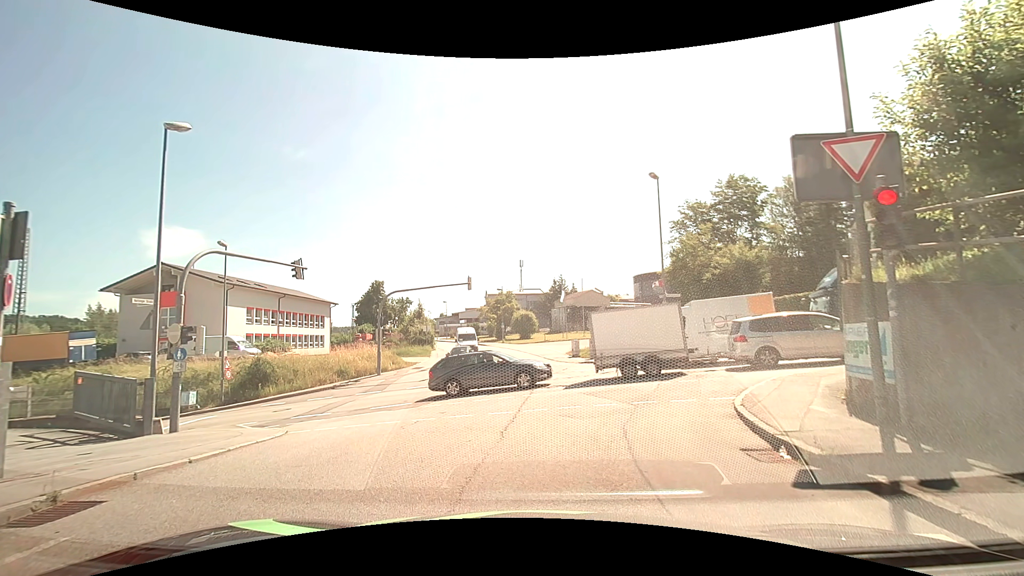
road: residential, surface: asphalt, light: Day
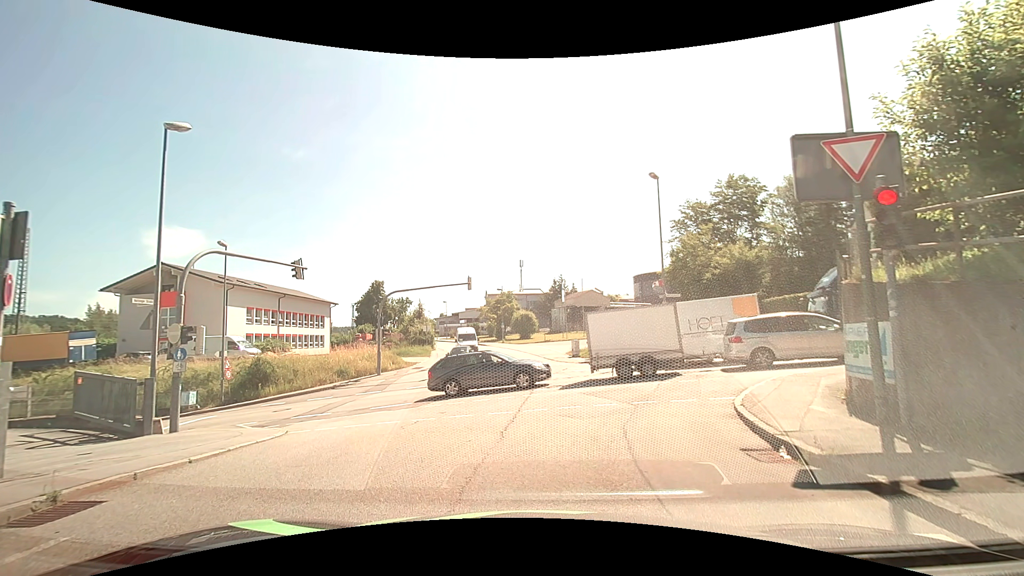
(0.0, 0.0) m; 0°
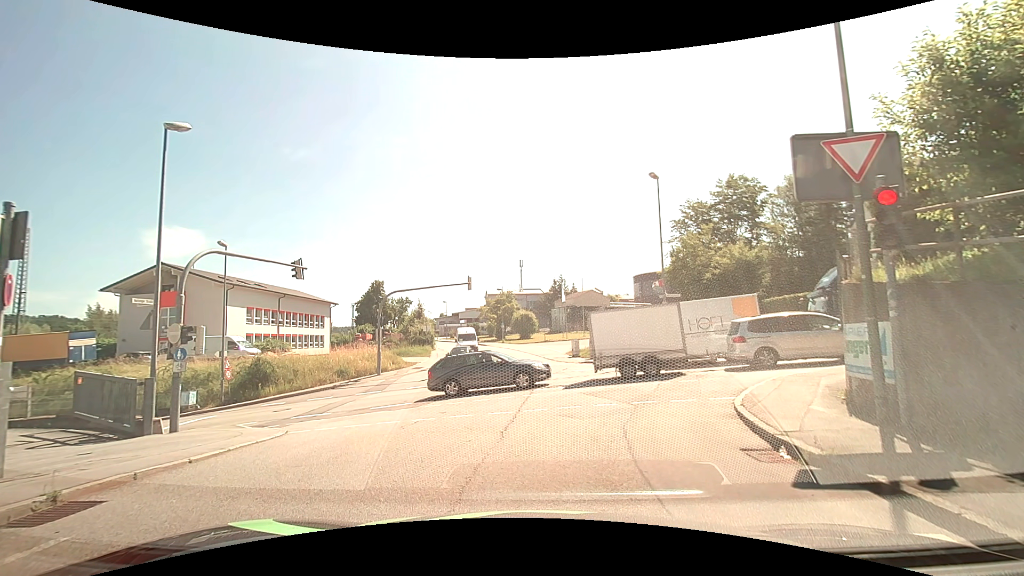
(0.0, 0.0) m; 0°
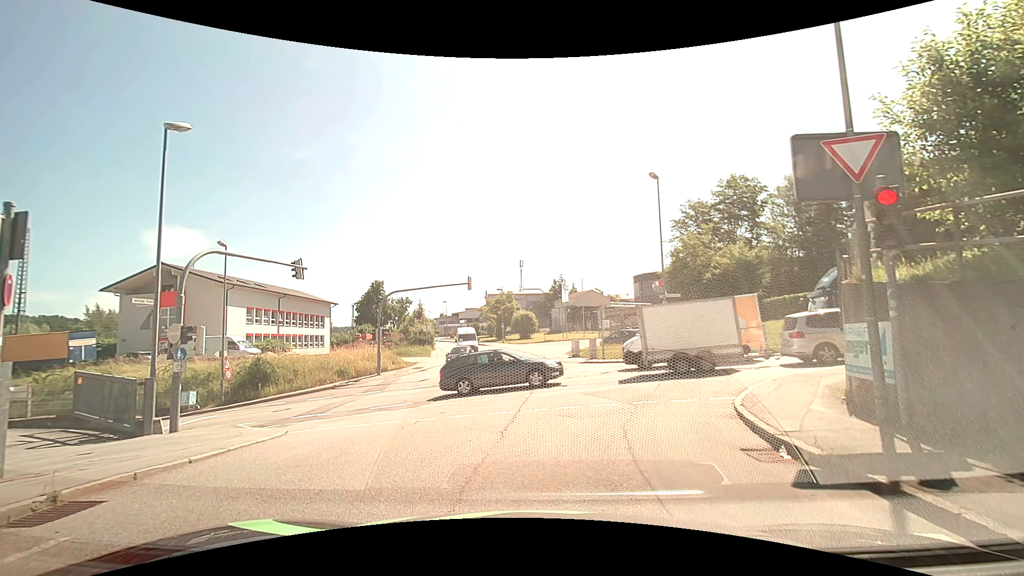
(0.0, 0.0) m; 0°
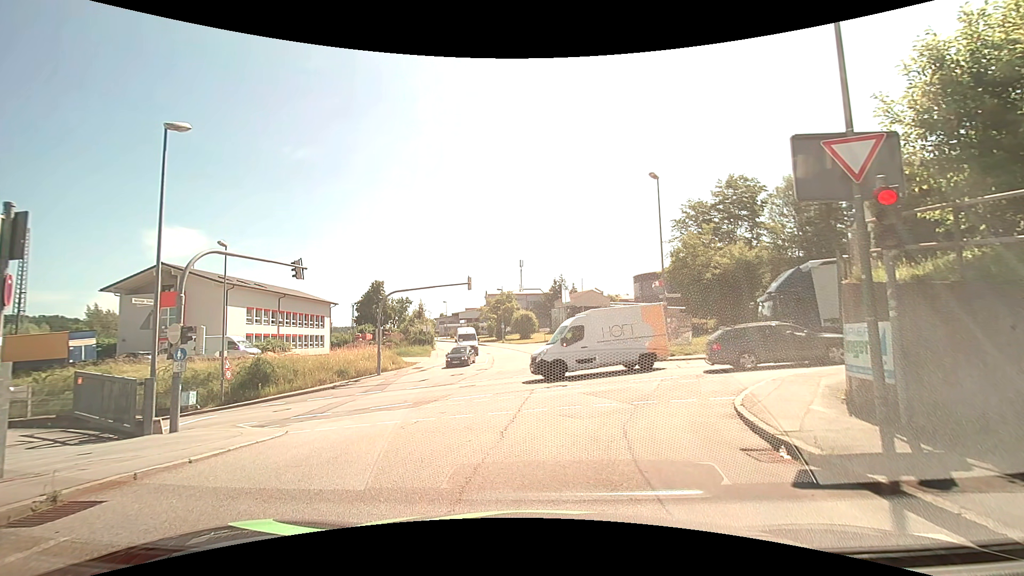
(0.0, 0.0) m; 0°
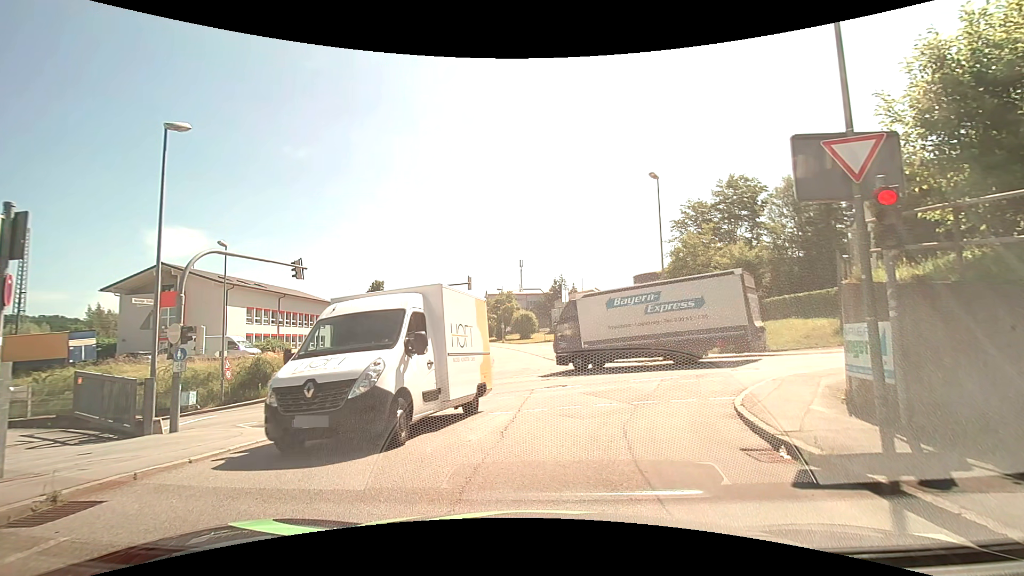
(0.0, 0.0) m; 0°
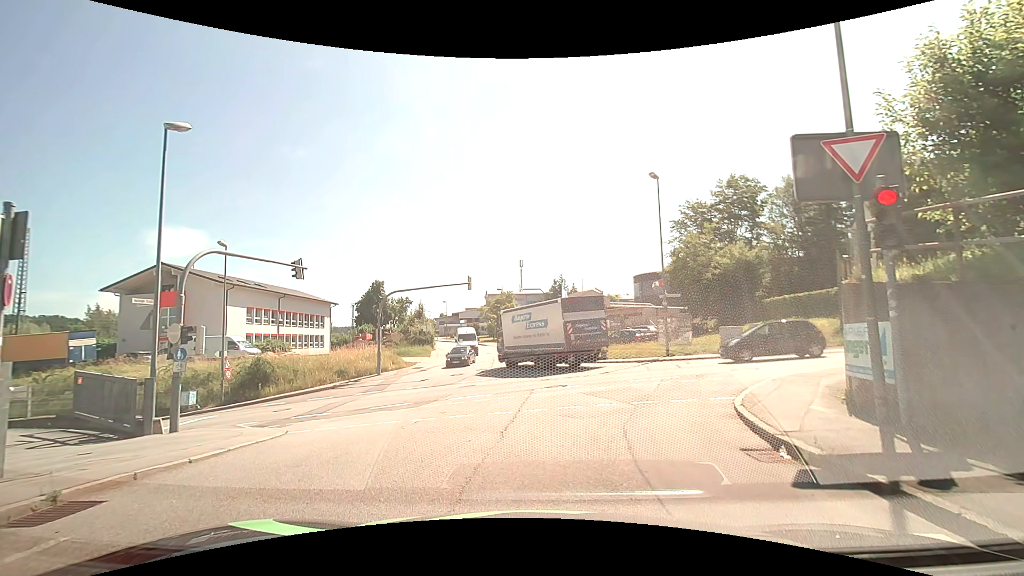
(0.0, 0.0) m; 0°
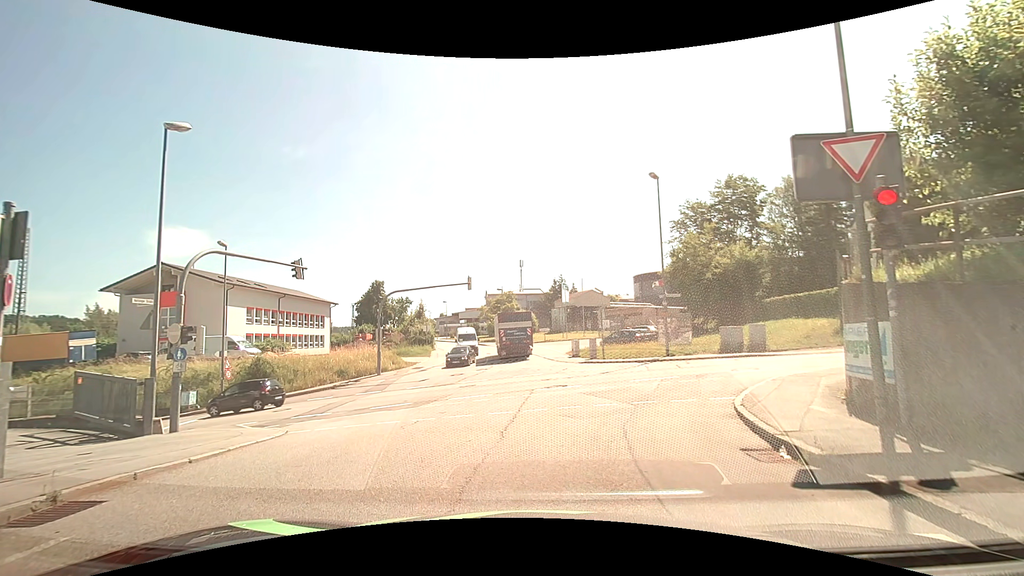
(0.0, 0.0) m; 0°
